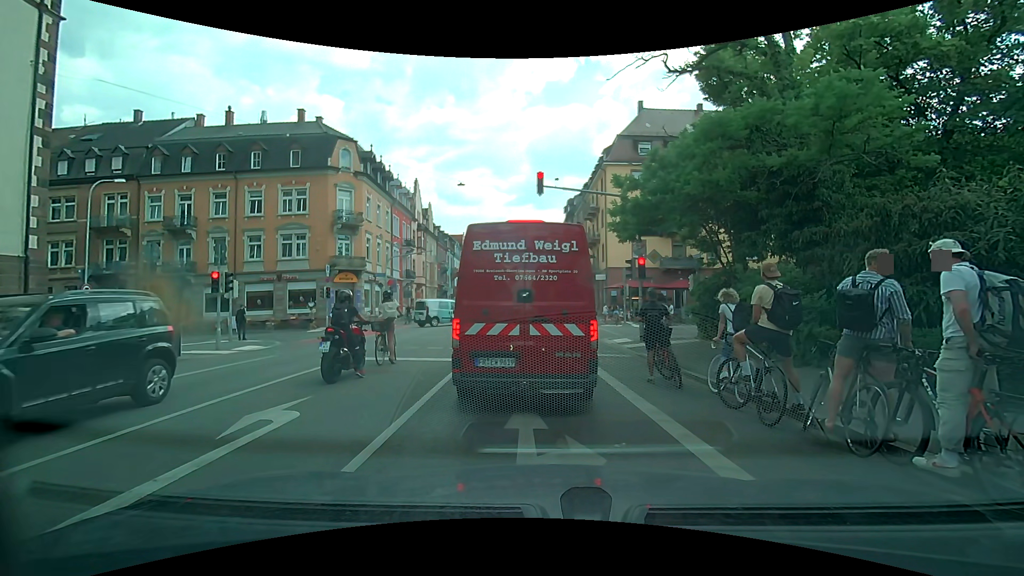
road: secondary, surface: asphalt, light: Day
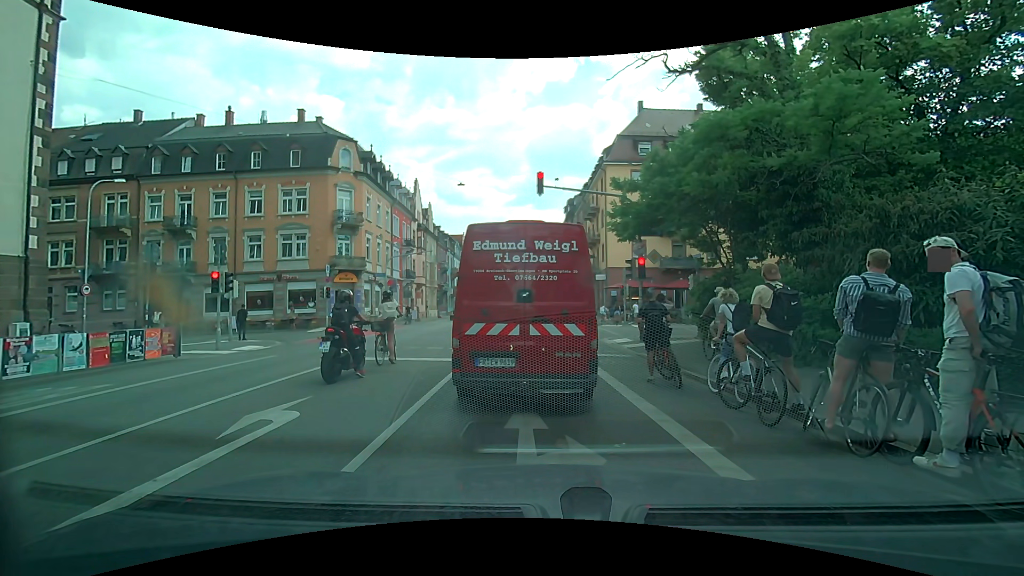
(0.0, 0.0) m; 0°
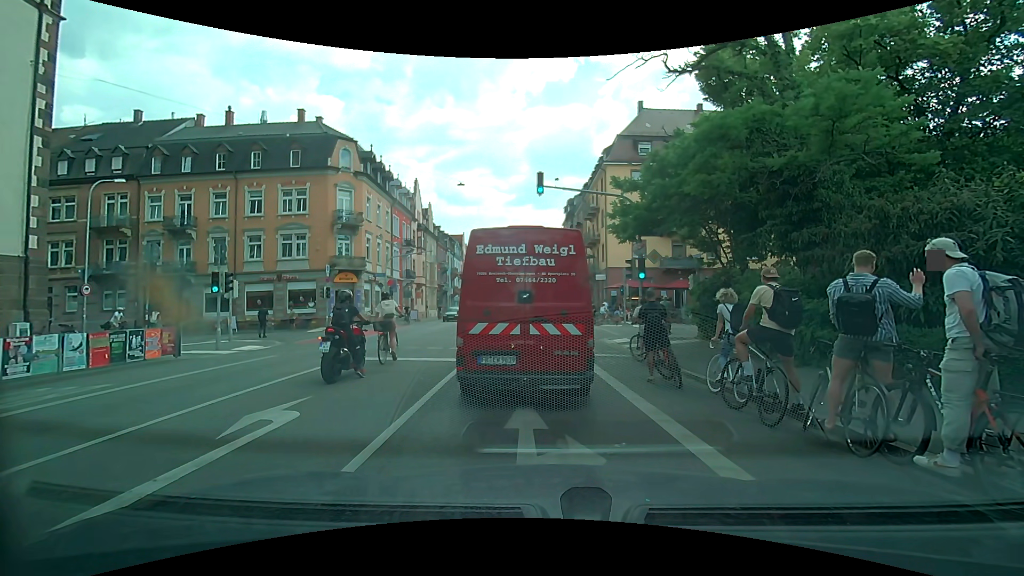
(0.0, 0.0) m; 0°
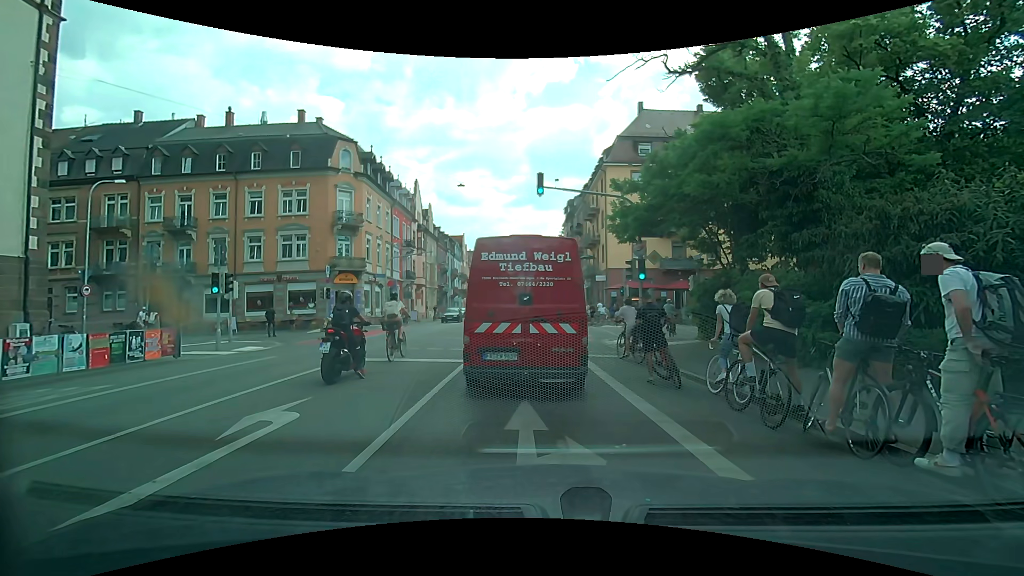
(0.0, 0.0) m; 0°
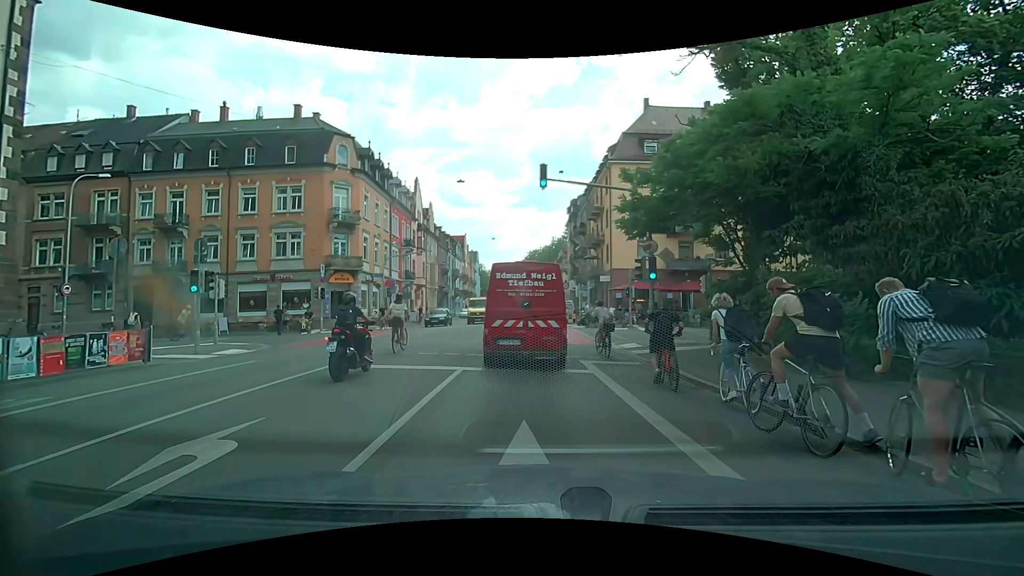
(0.0, +1.4) m; 0°
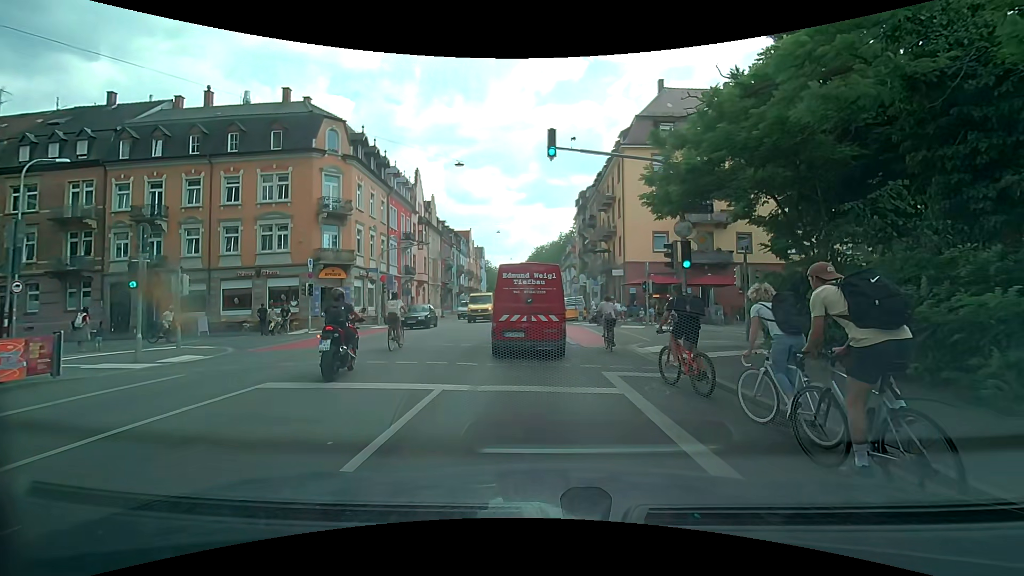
(-0.1, +3.2) m; -2°
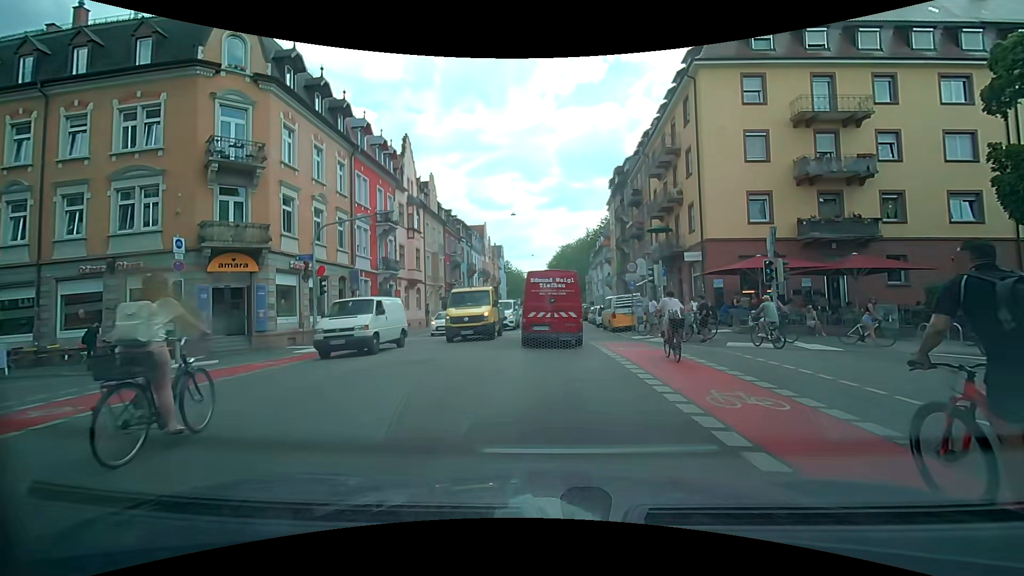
(-0.1, +14.6) m; -2°
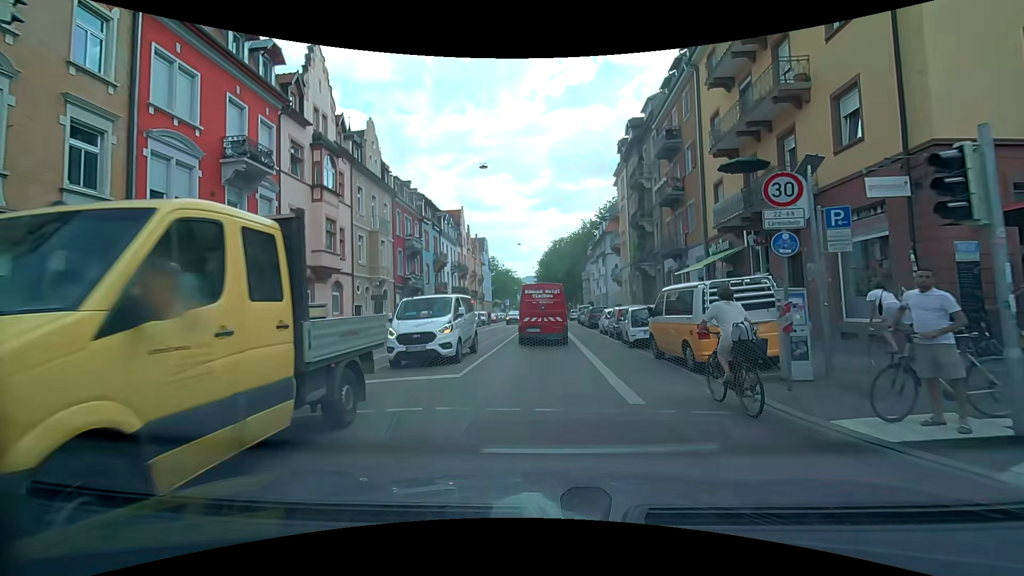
(+0.4, +16.6) m; +2°
(0, +10) (0, +20) (0, +30) (0, +40) (0, +50) (0, +60) (0, +70) (-1, +80) (0, +90) (+1, +100) m
